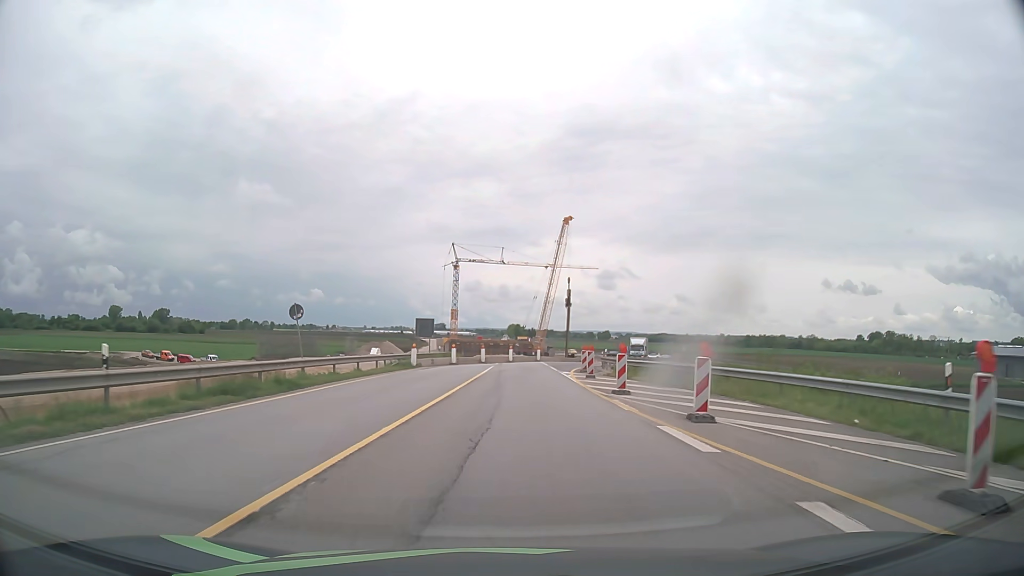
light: Day
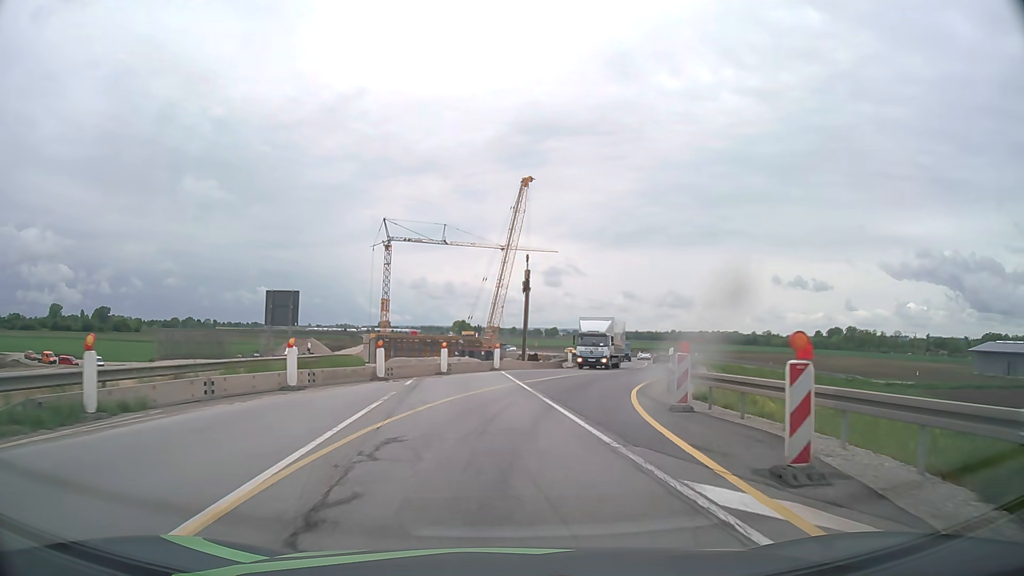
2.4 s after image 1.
(+0.6, +30.5) m; +4°
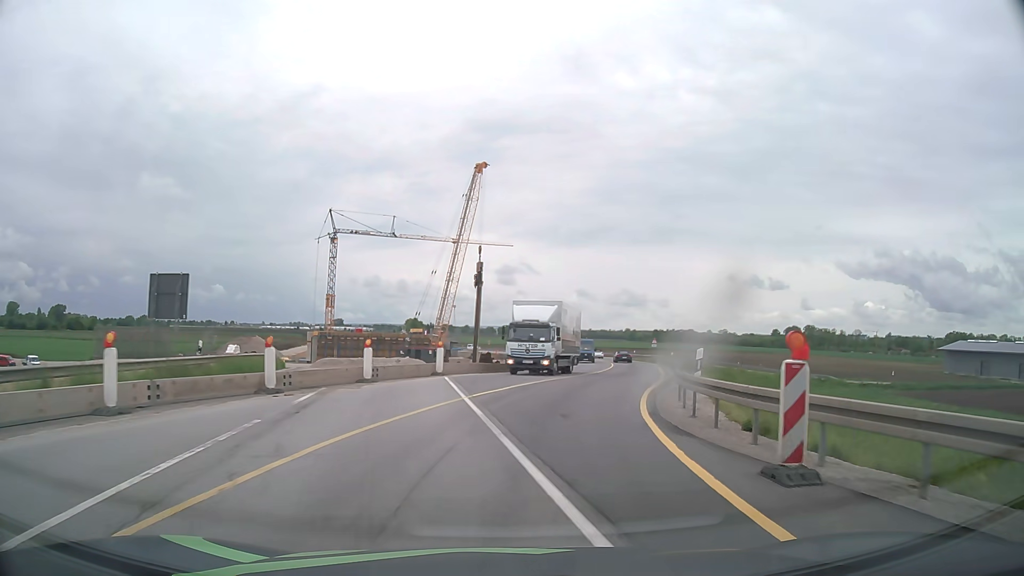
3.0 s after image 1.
(+0.2, +7.6) m; +4°
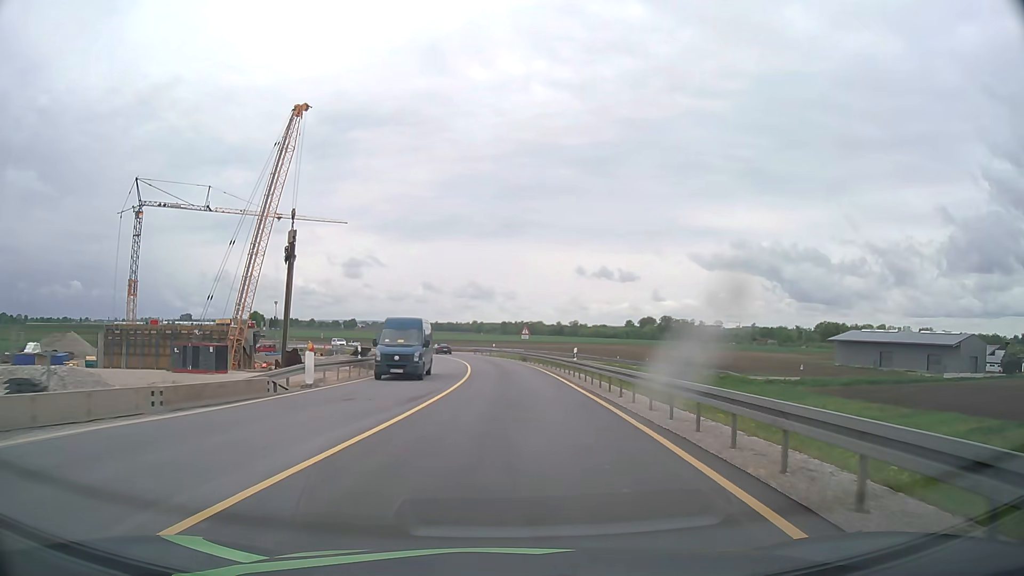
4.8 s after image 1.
(+2.7, +22.5) m; +13°
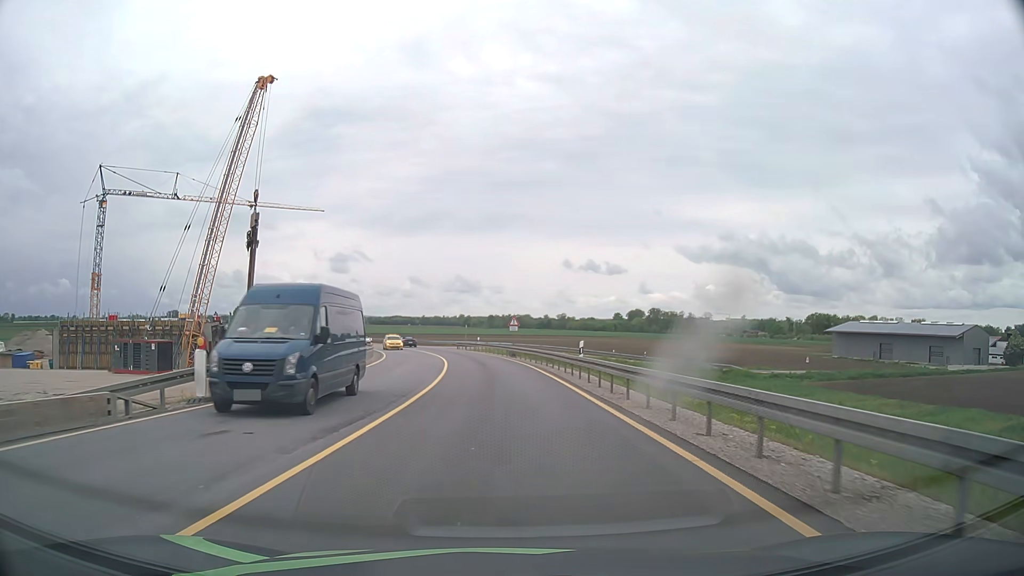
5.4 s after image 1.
(+0.2, +7.6) m; +1°
(0, +10) (0, +20) (-1, +30) (-2, +40) (-3, +50) (-5, +60) (-7, +69) (-10, +79) (-13, +89) (-16, +98) m
